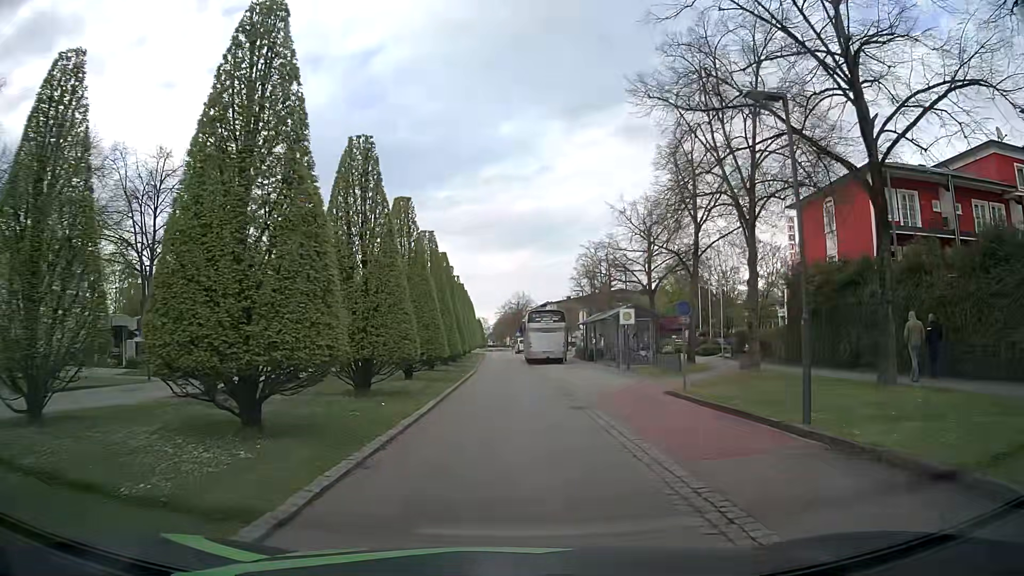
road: residential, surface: asphalt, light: Day
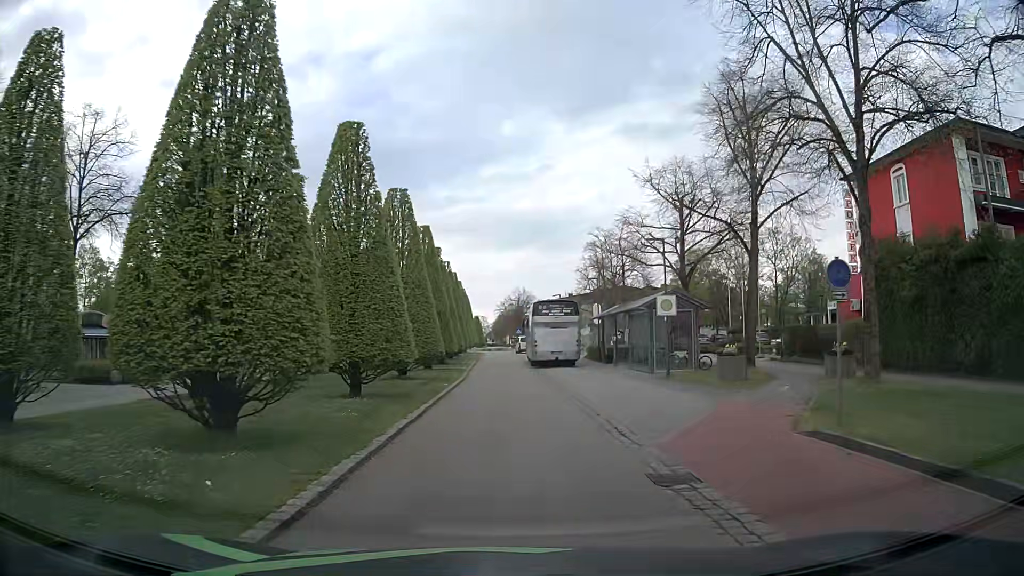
(0.0, +8.5) m; 0°
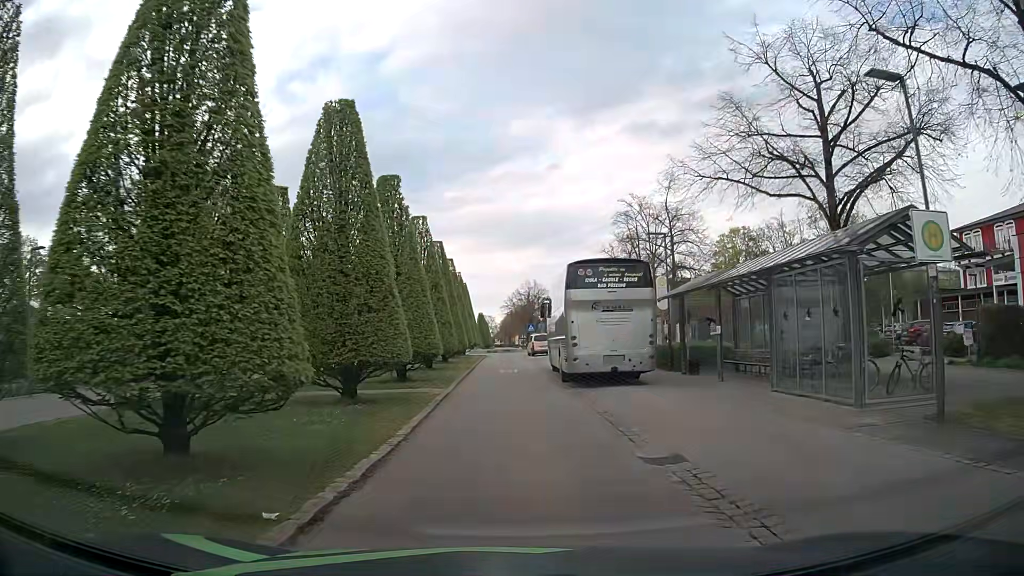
(-0.2, +16.5) m; -2°
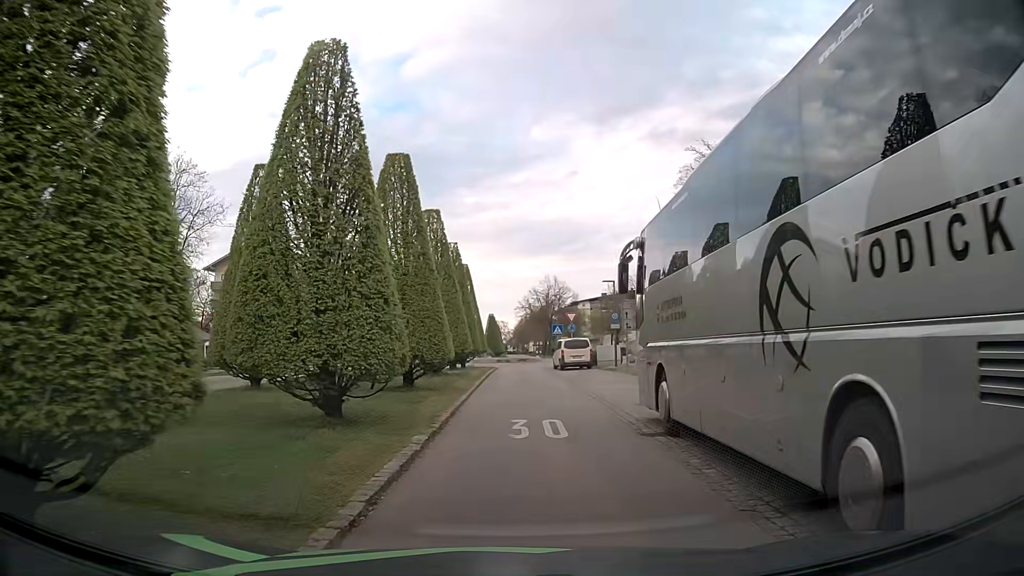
(-0.1, +17.8) m; -1°
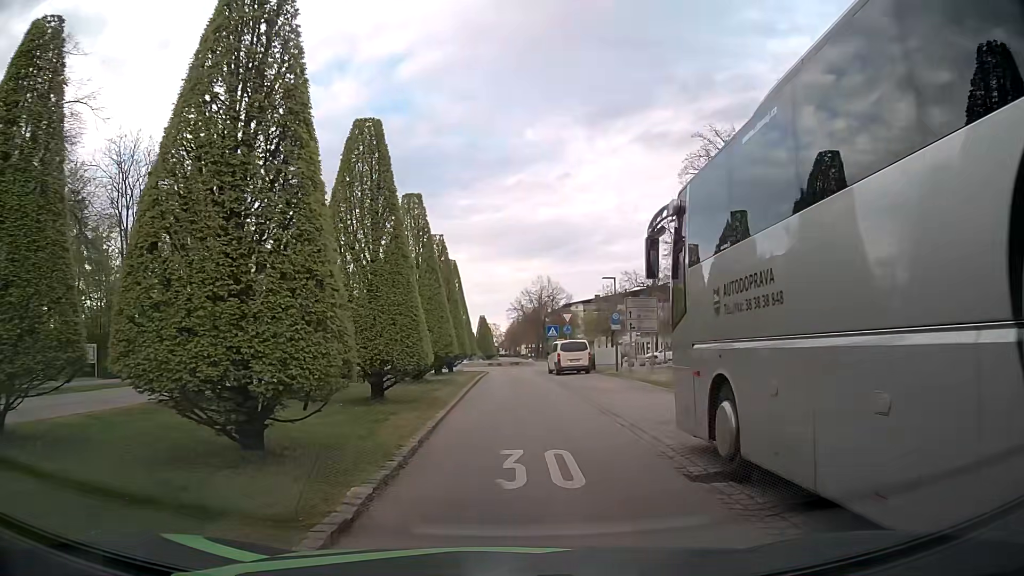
(+0.1, +3.3) m; +1°
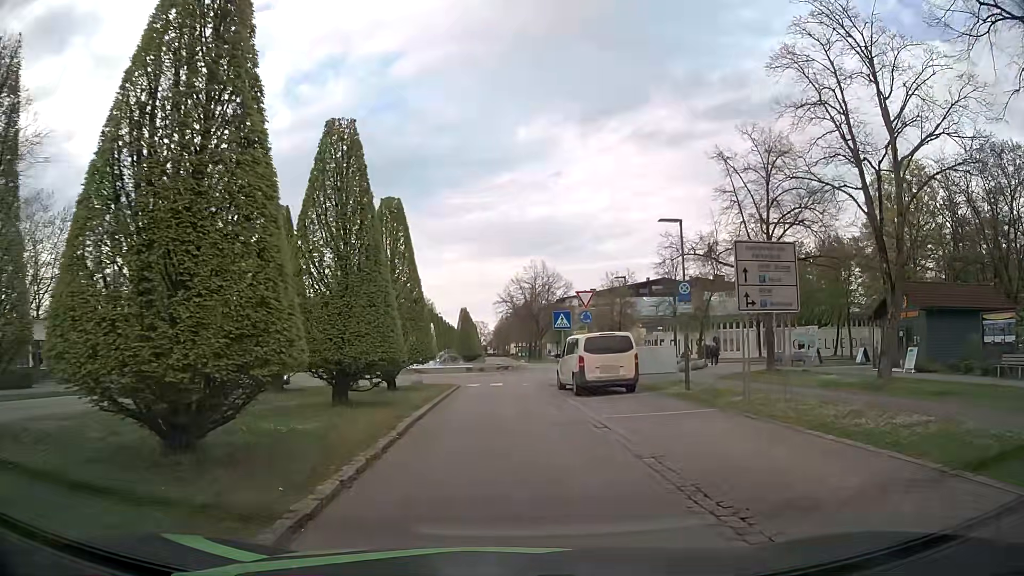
(+0.3, +16.5) m; 0°
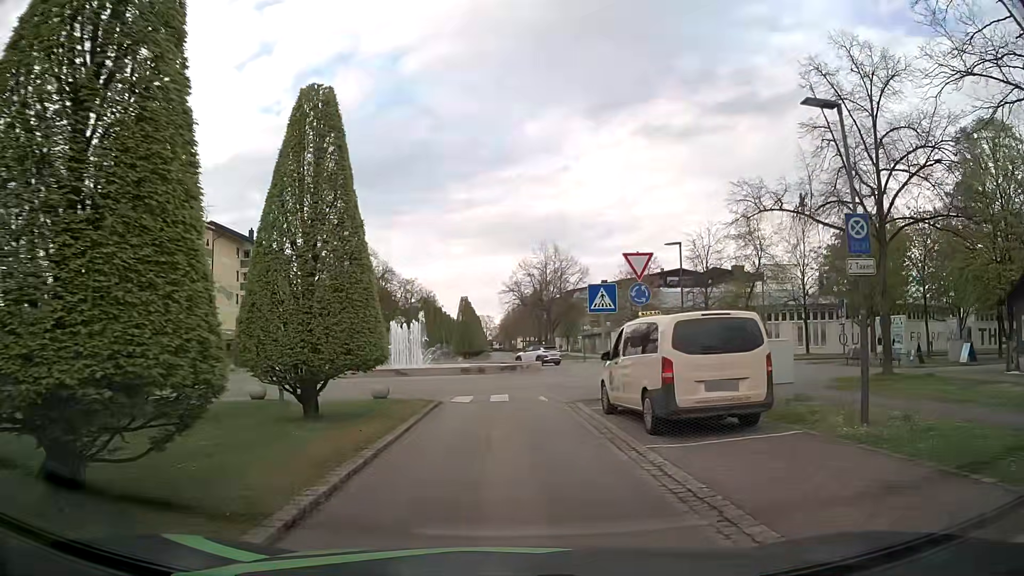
(+0.2, +10.2) m; +2°
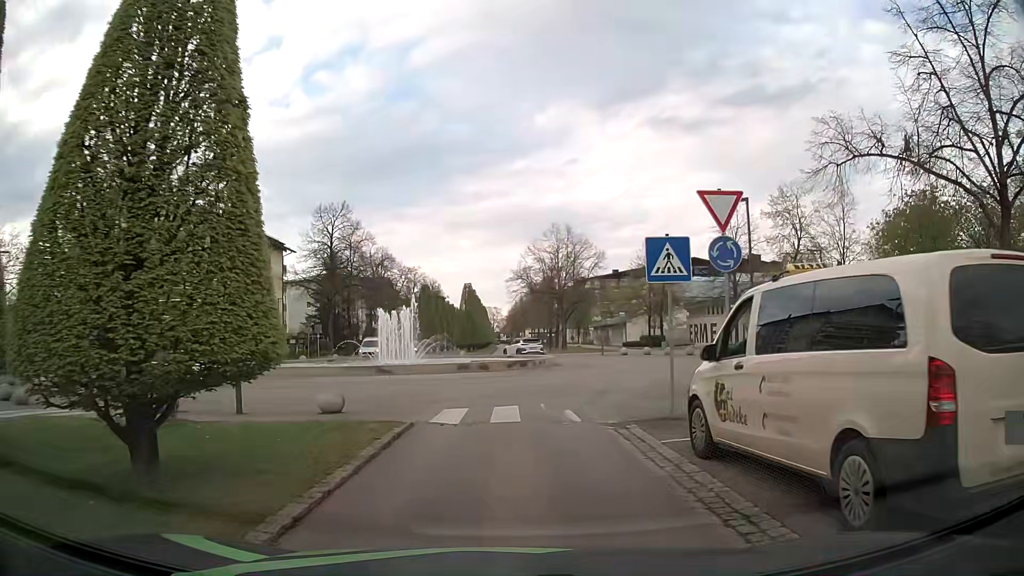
(-0.1, +6.5) m; -1°
